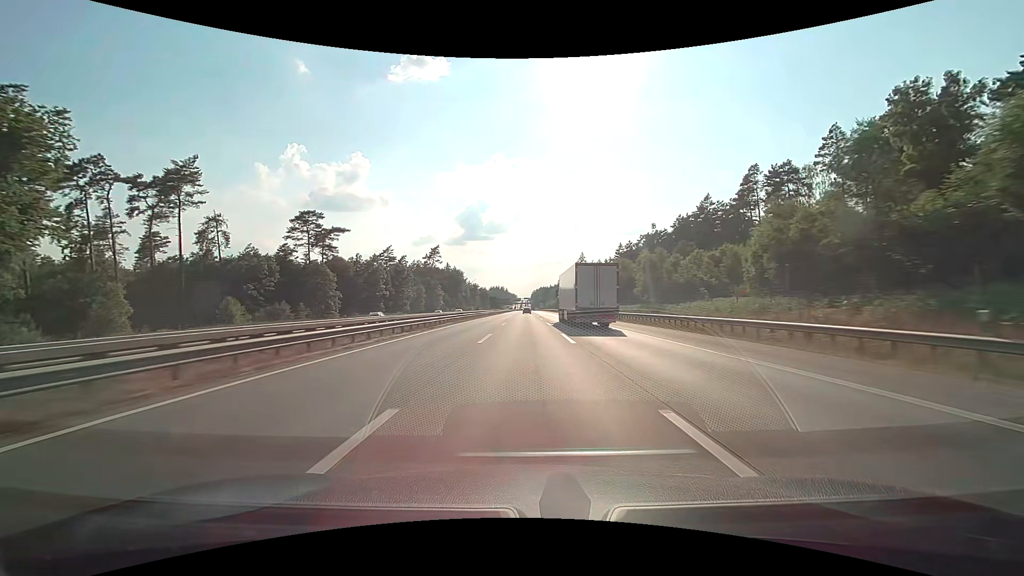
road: motorway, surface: concrete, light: Day
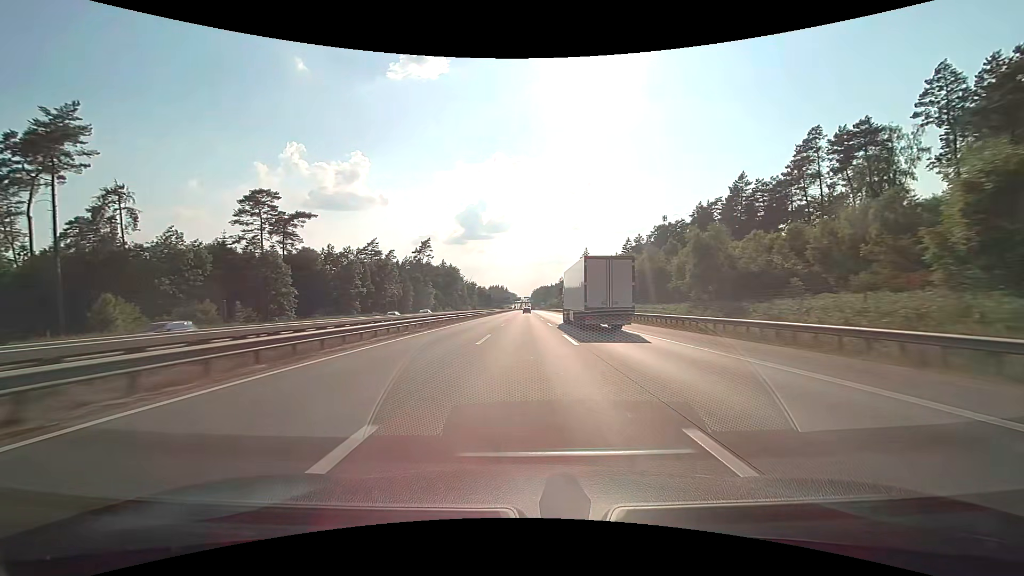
(-0.1, +19.1) m; 0°
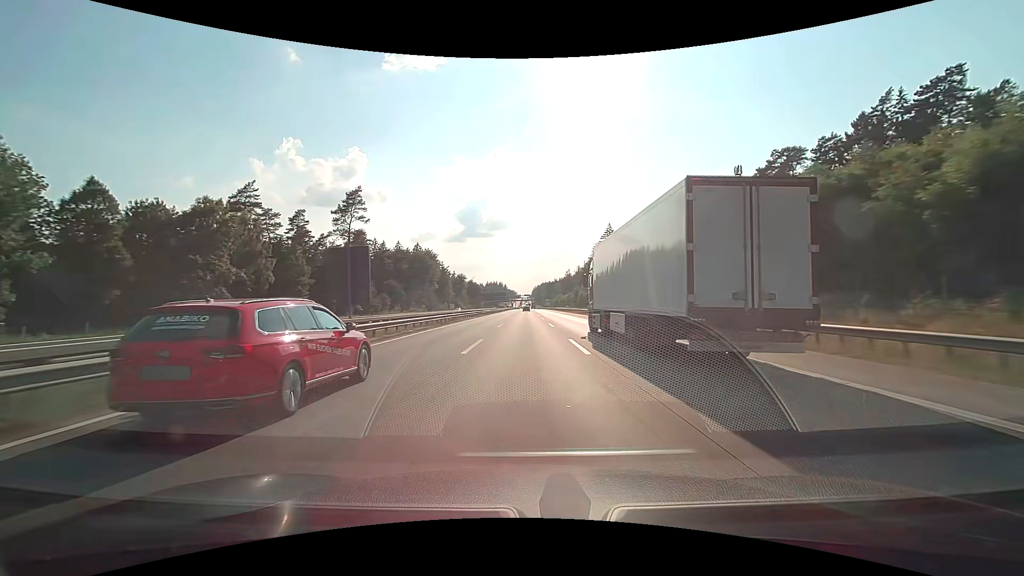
(+0.2, +76.3) m; 0°
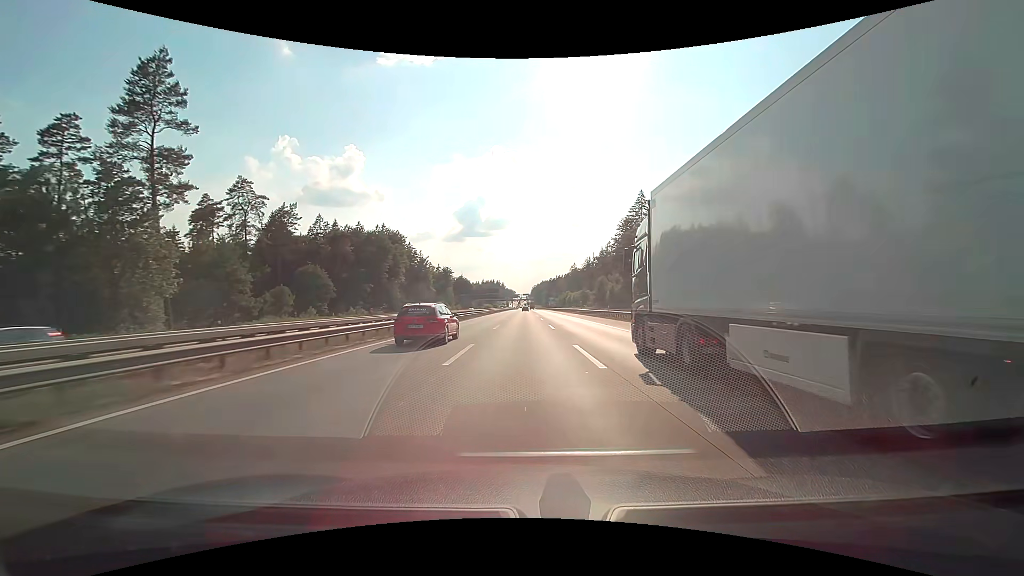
(+0.1, +57.2) m; 0°
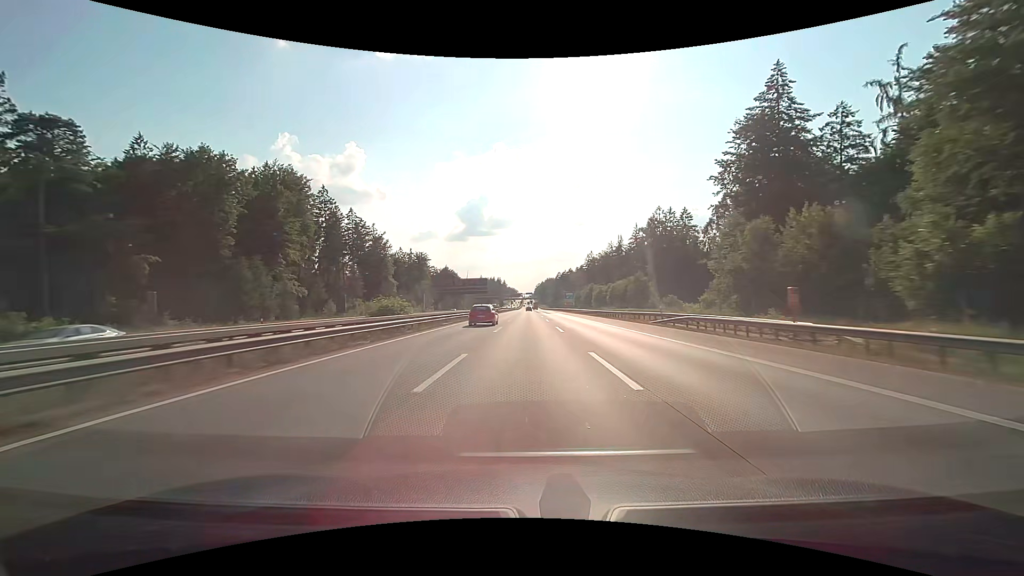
(-0.4, +76.2) m; 0°
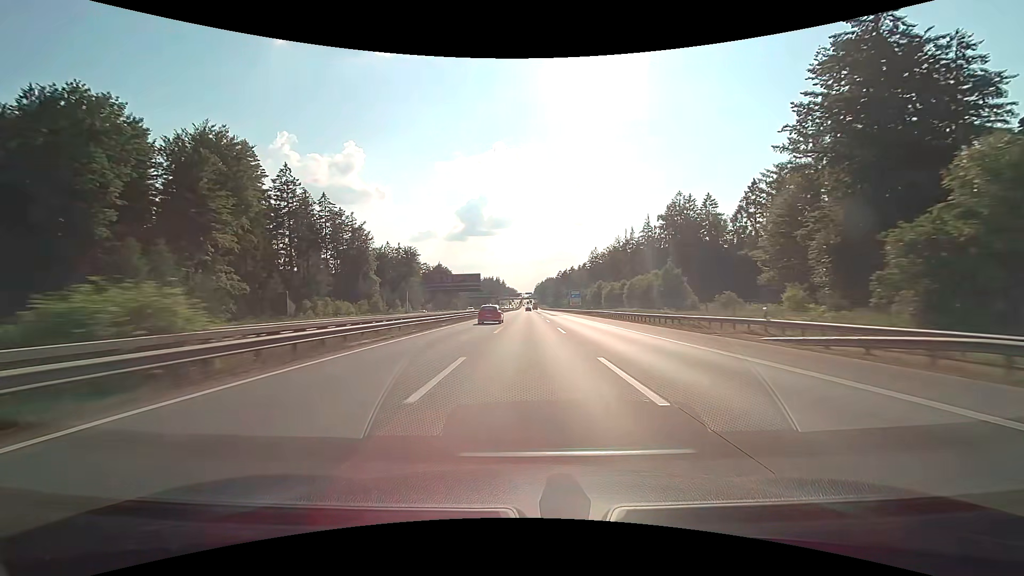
(0.0, +19.0) m; 0°
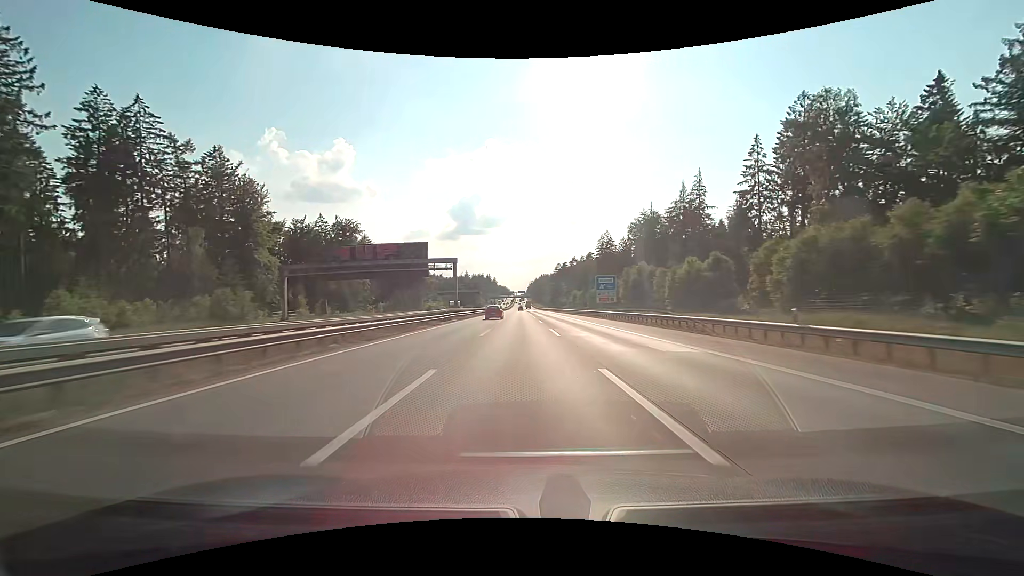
(+0.3, +57.0) m; +1°
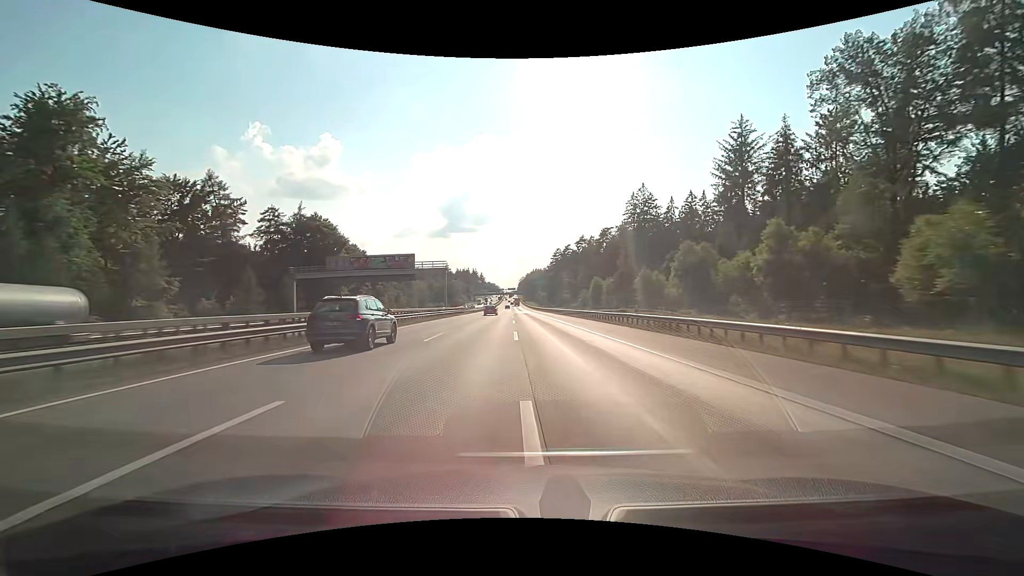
(+0.9, +76.1) m; +1°
(0, +10) (0, +20) (0, +30) (0, +40) (0, +50) (0, +60) (0, +70) (0, +80) (-1, +90) (-1, +100) m
